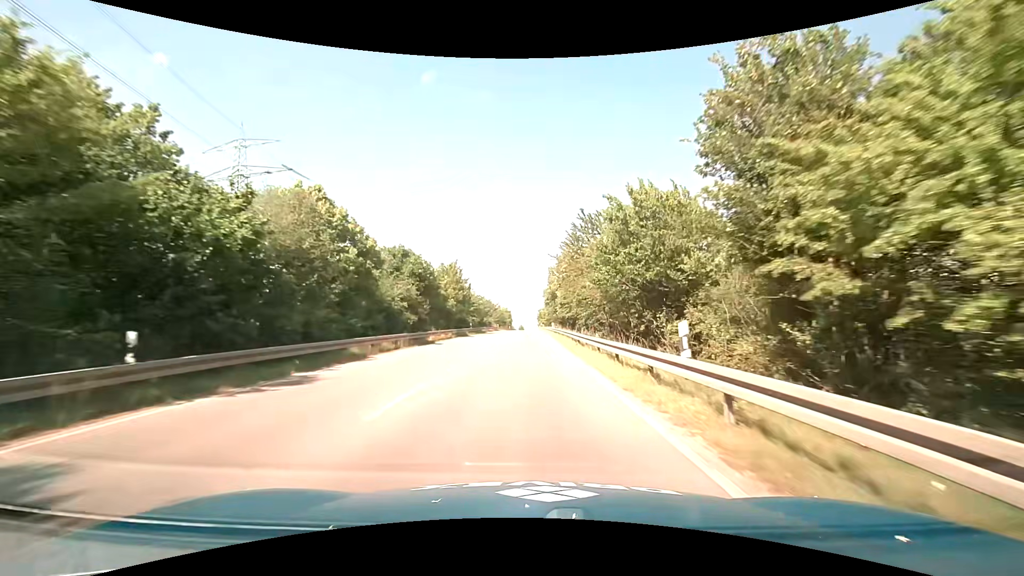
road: primary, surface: asphalt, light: Day
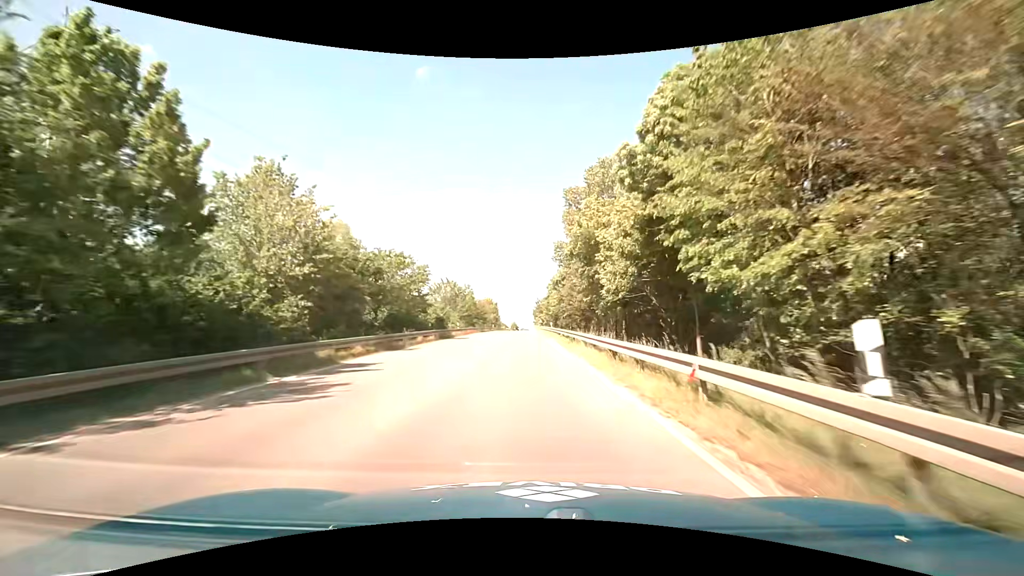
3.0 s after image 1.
(+0.3, +55.2) m; +1°
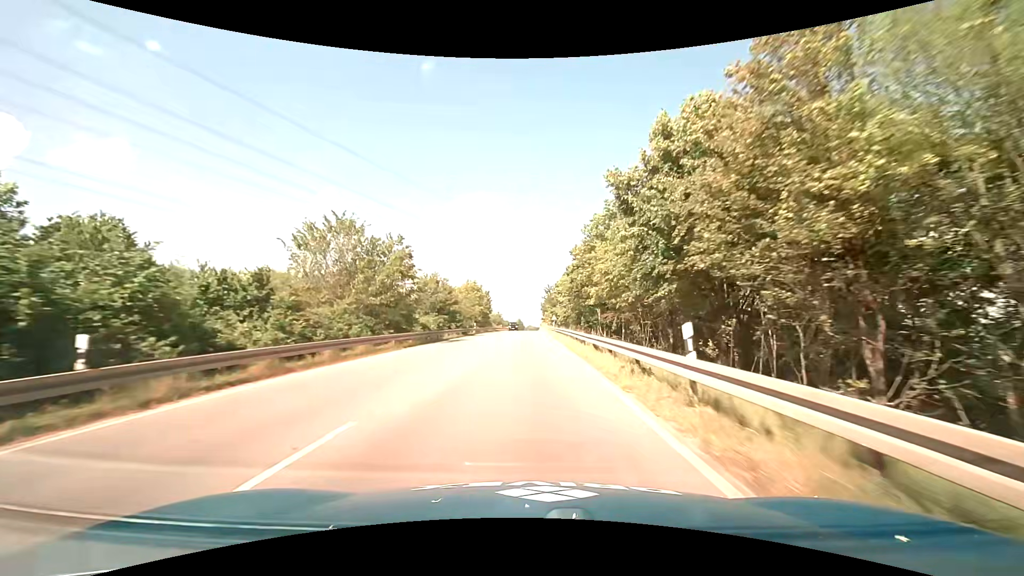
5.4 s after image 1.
(+0.2, +44.0) m; -1°
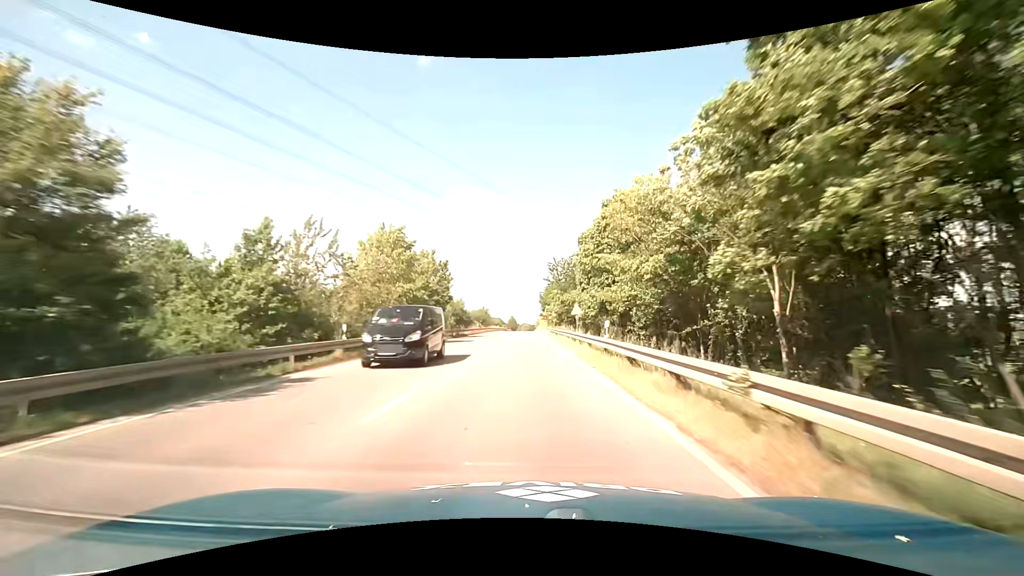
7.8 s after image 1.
(+0.1, +43.0) m; +1°
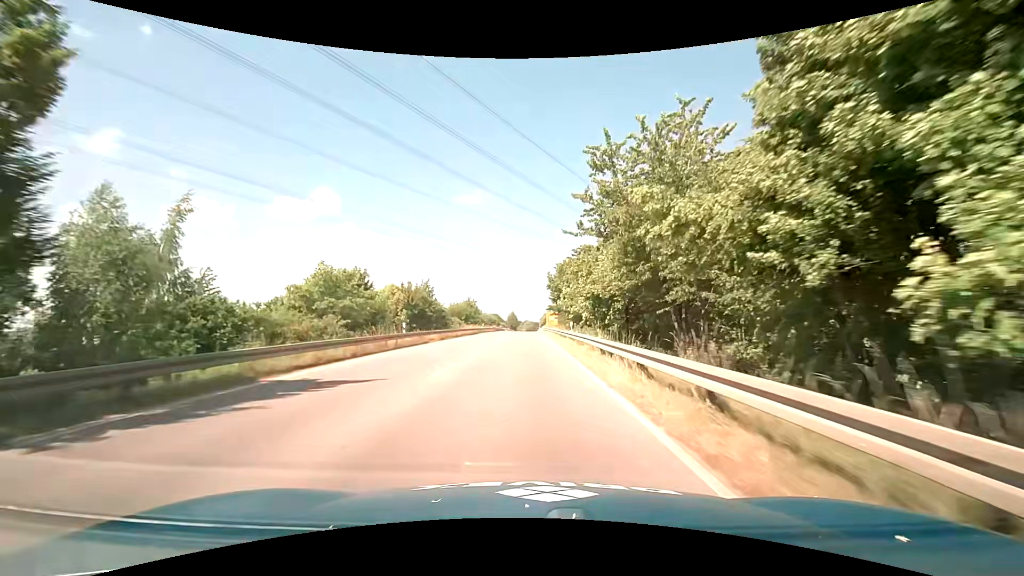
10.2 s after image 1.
(-0.3, +42.1) m; 0°
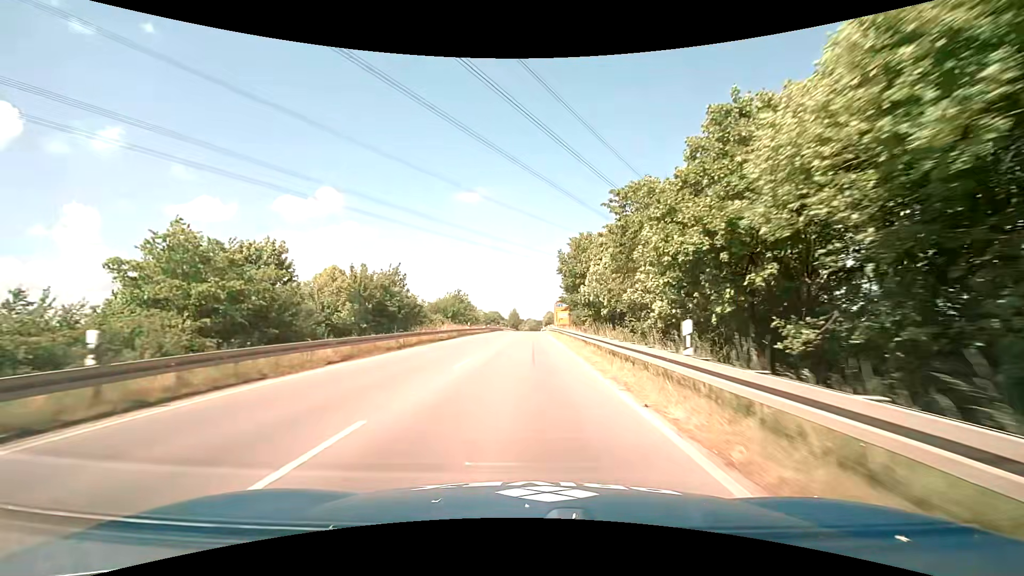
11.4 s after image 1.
(-0.2, +20.9) m; -1°
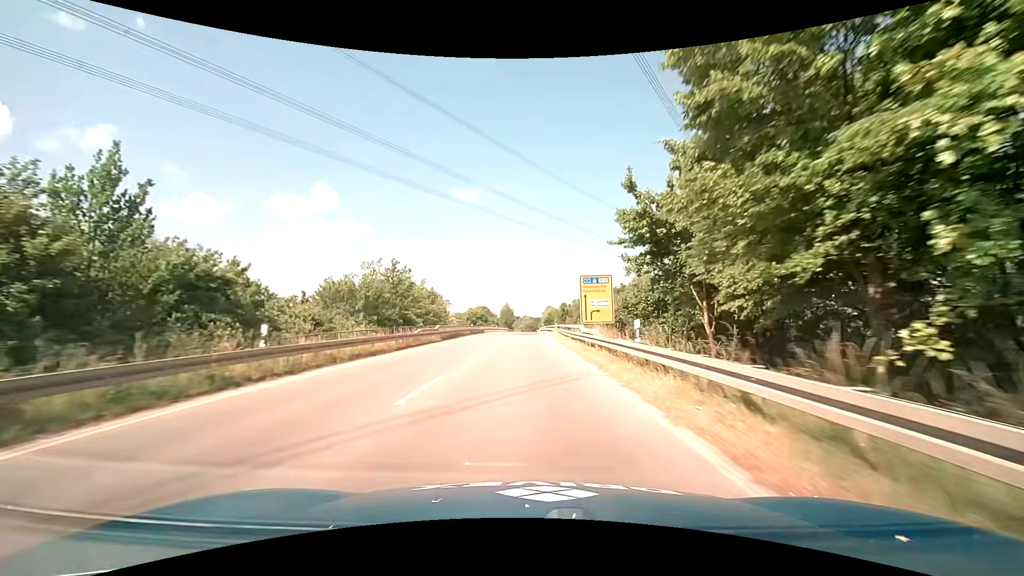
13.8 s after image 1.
(+0.1, +41.8) m; 0°
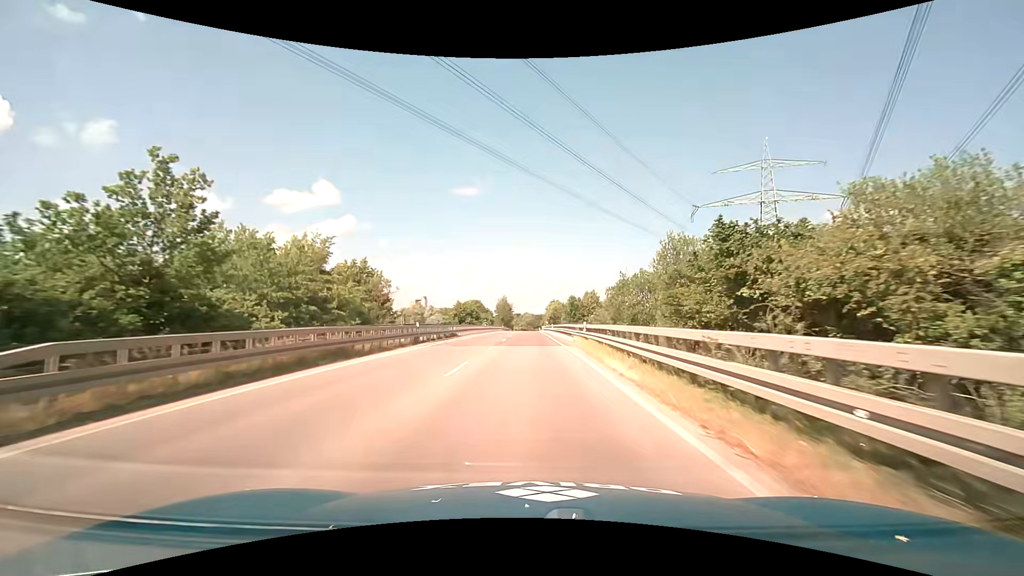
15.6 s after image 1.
(-0.1, +31.6) m; 0°
(0, +10) (0, +20) (0, +30) (0, +40) (0, +50) (+1, +60) (+1, +70) (+1, +80) (+1, +90) (+1, +100) m
